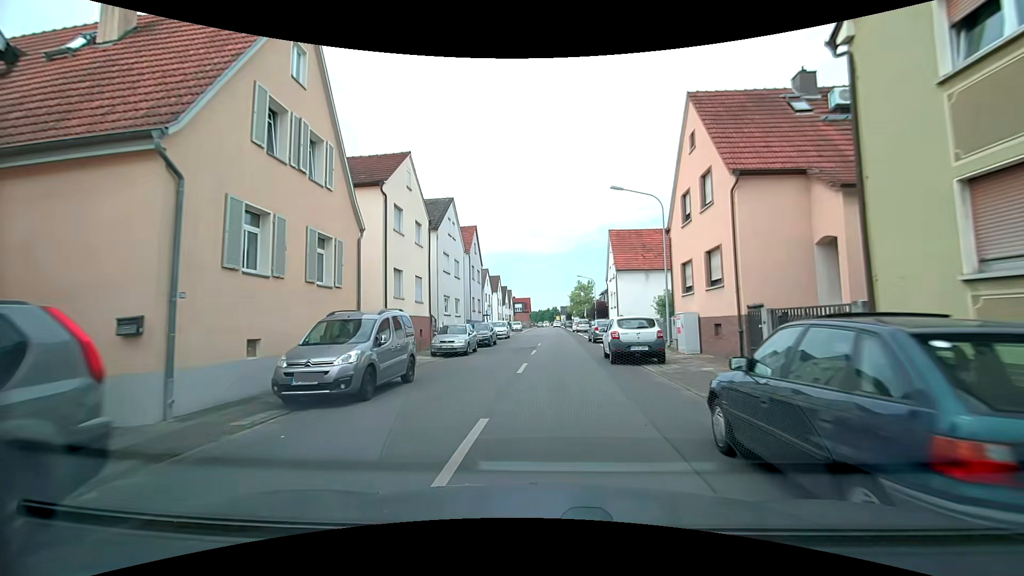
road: tertiary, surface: asphalt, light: Day
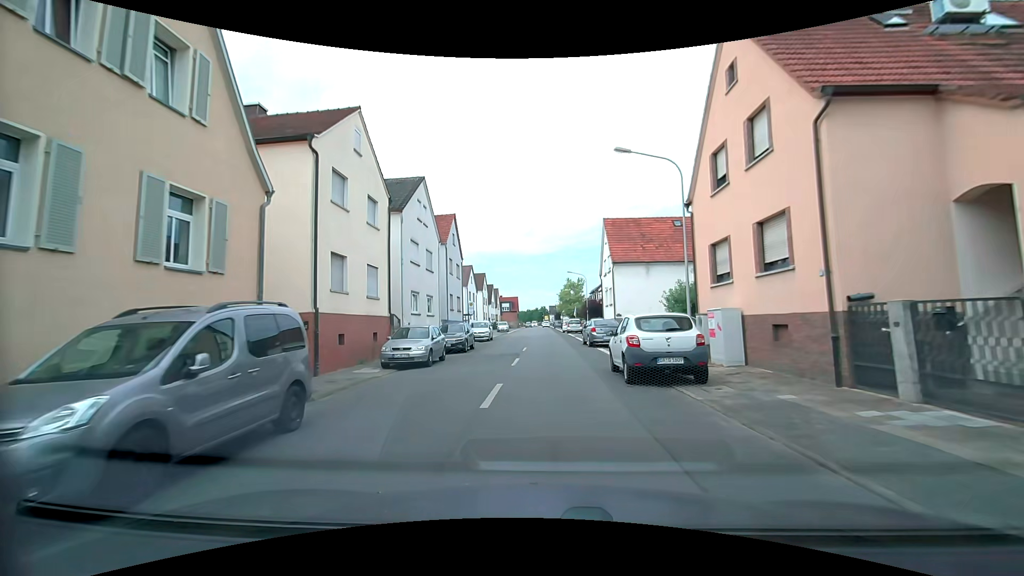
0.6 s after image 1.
(+0.2, +5.4) m; +3°
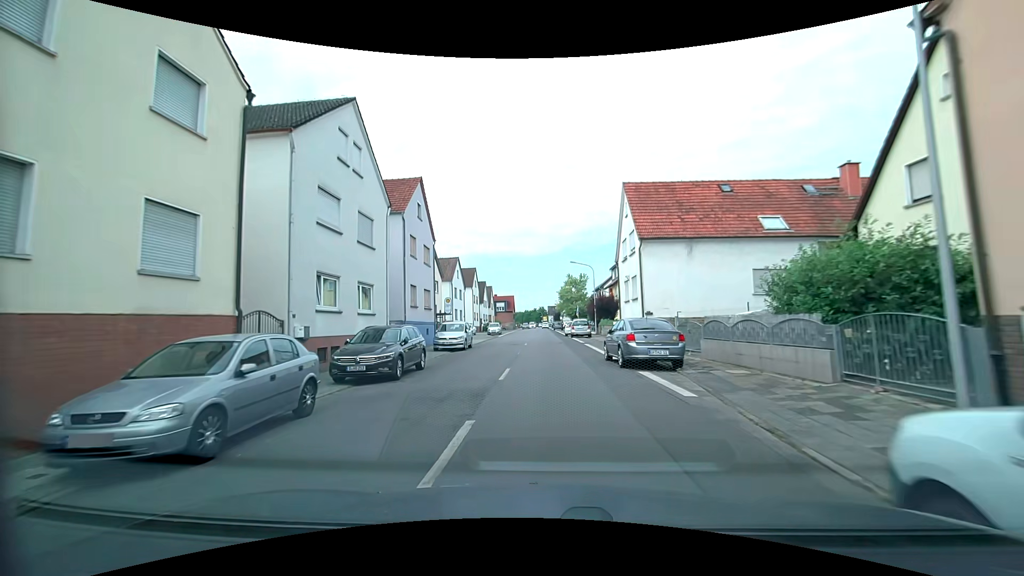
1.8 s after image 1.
(0.0, +11.5) m; +1°
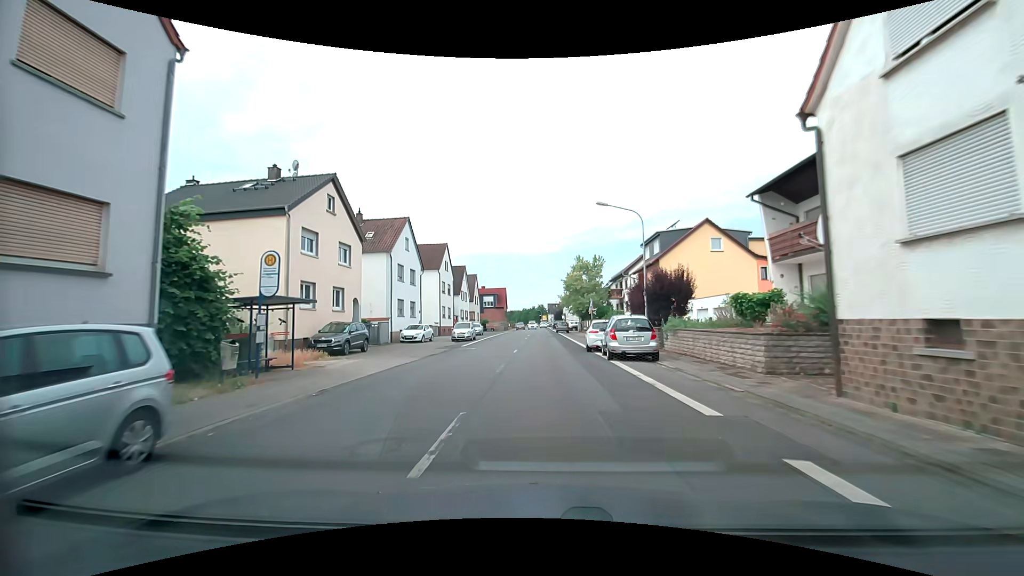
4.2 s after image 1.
(-0.4, +25.7) m; -1°
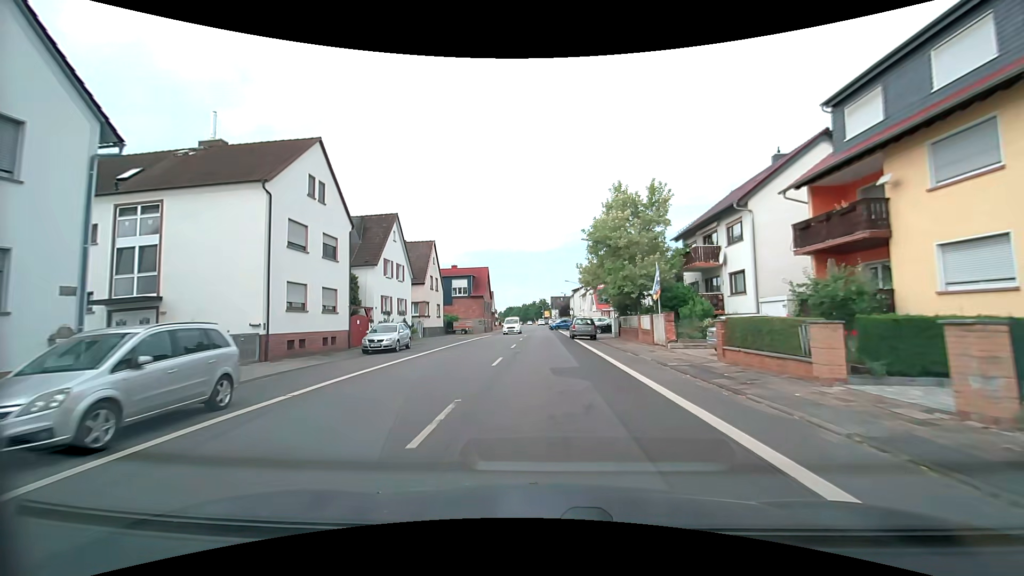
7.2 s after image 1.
(0.0, +35.0) m; 0°
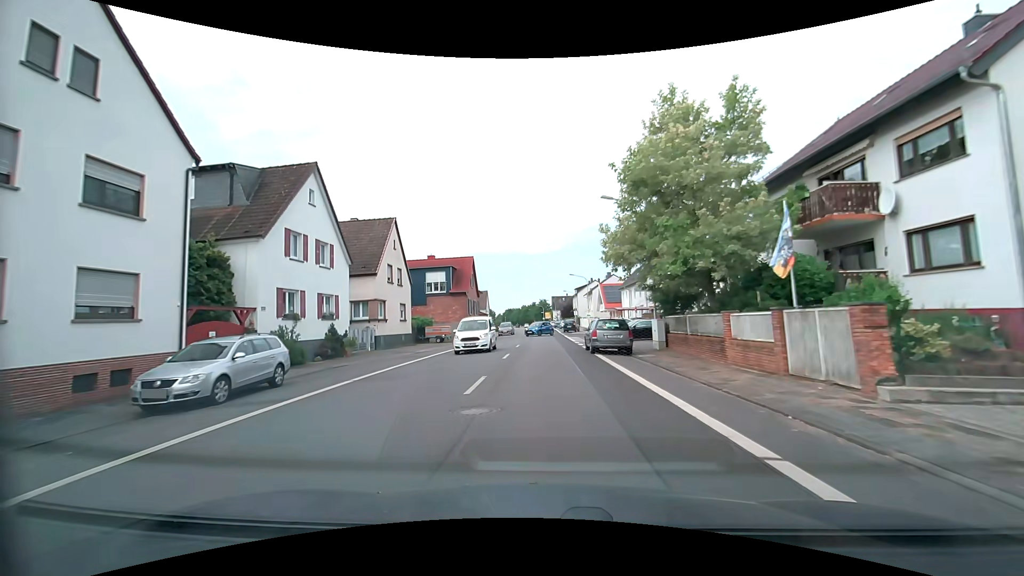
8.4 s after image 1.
(0.0, +13.8) m; 0°
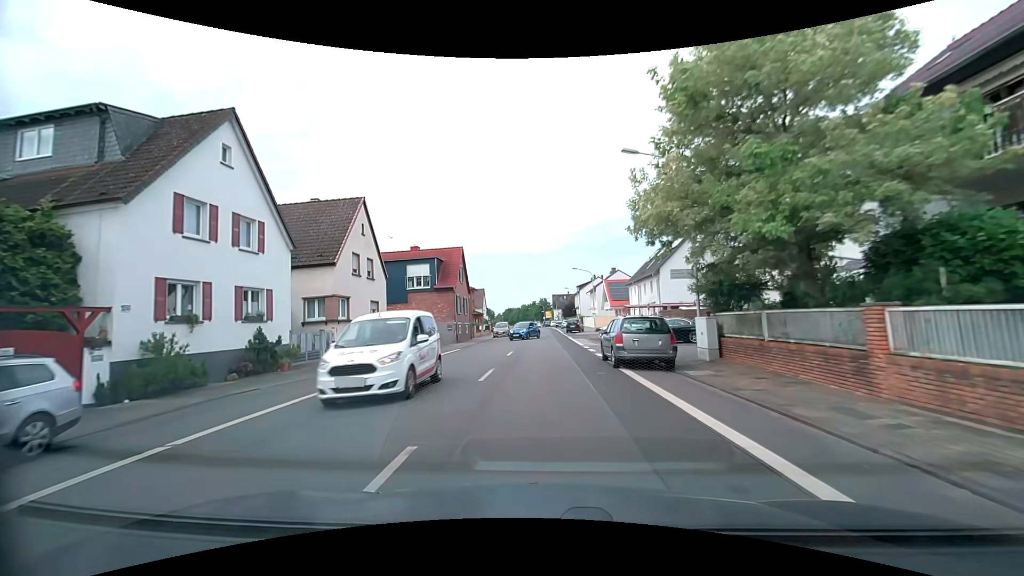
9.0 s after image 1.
(0.0, +6.8) m; -1°
